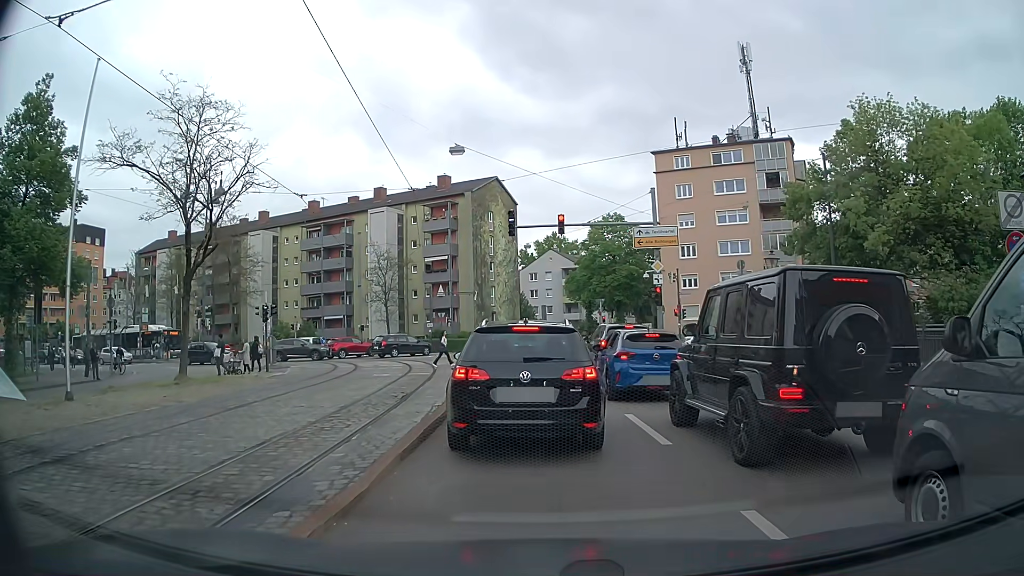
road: tertiary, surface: asphalt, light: Day
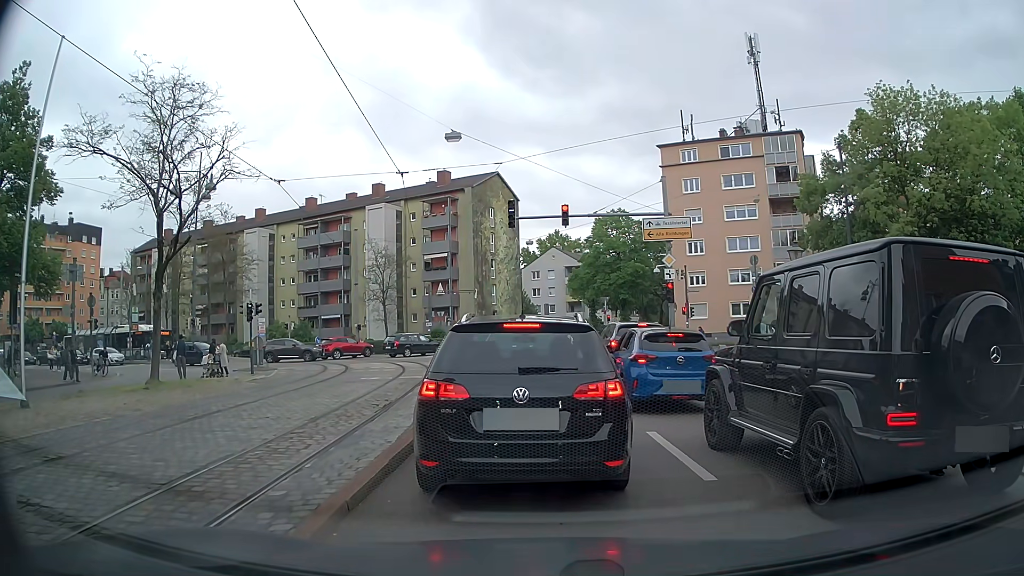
(0.0, +2.0) m; -1°
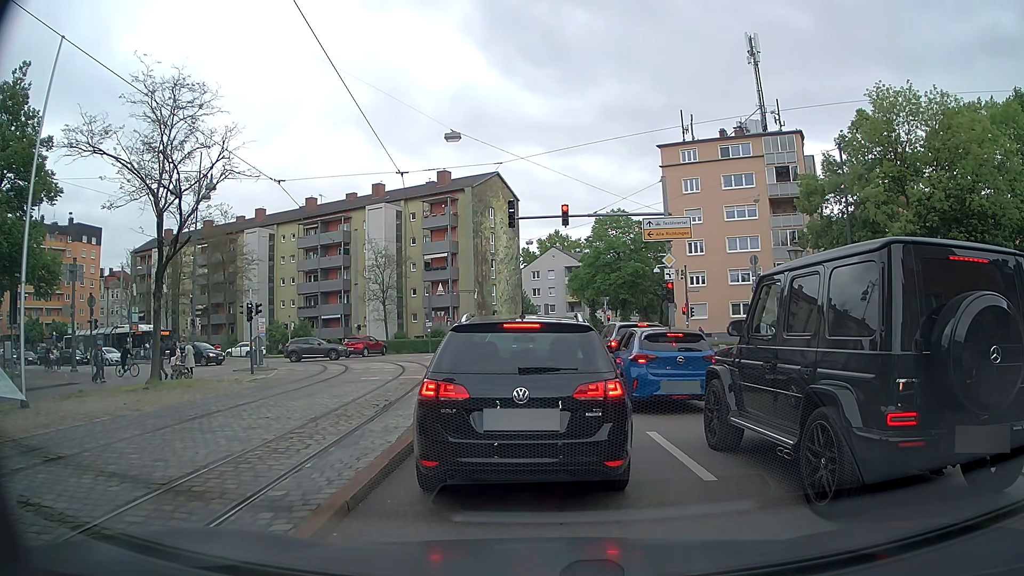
(0.0, 0.0) m; 0°
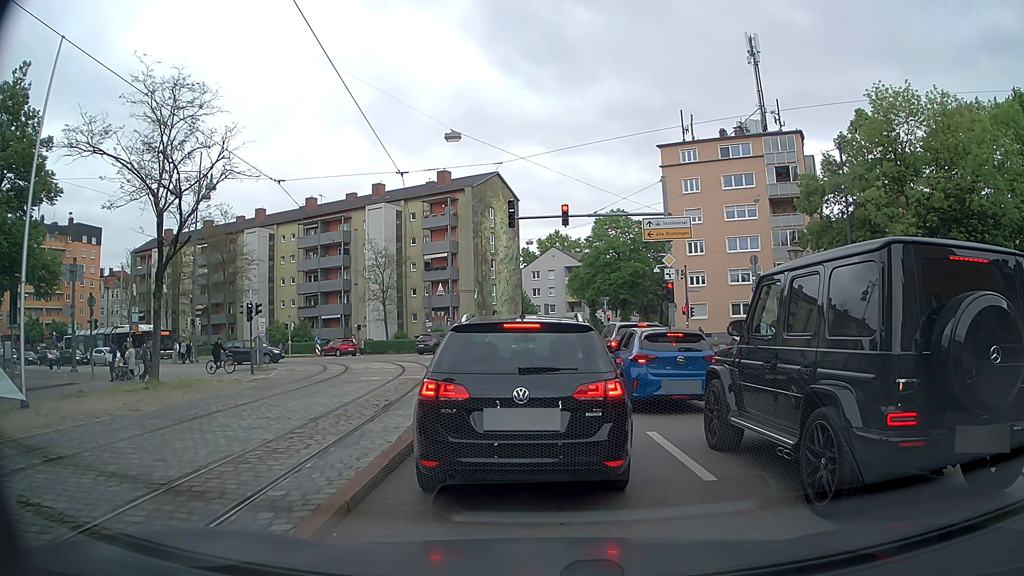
(0.0, 0.0) m; 0°
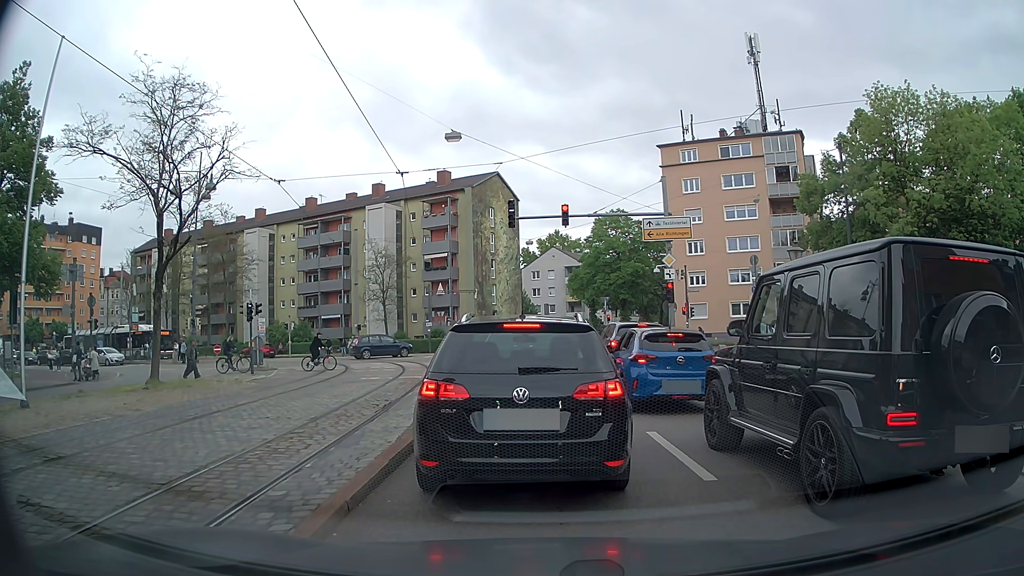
(0.0, 0.0) m; 0°
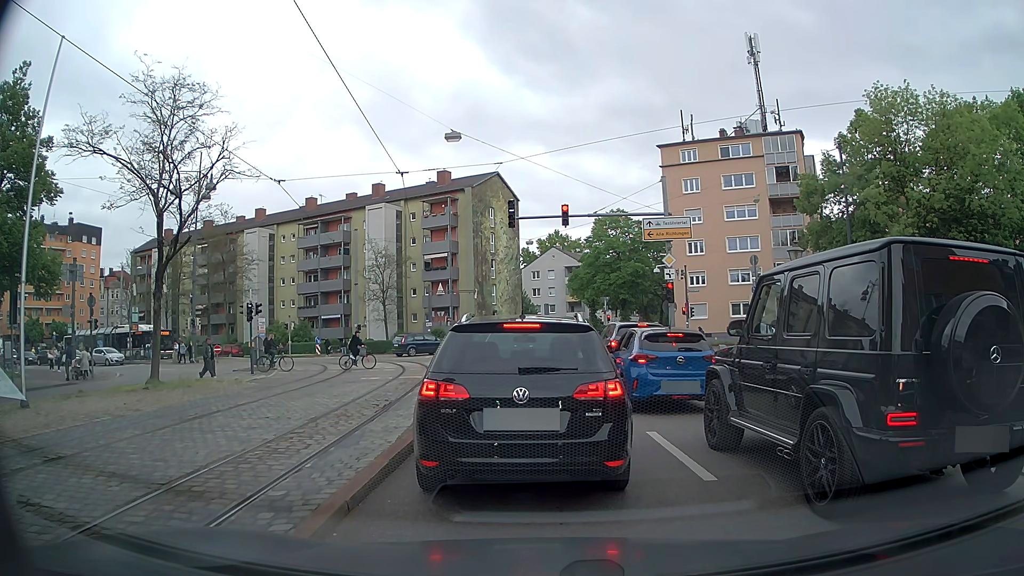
(0.0, 0.0) m; 0°
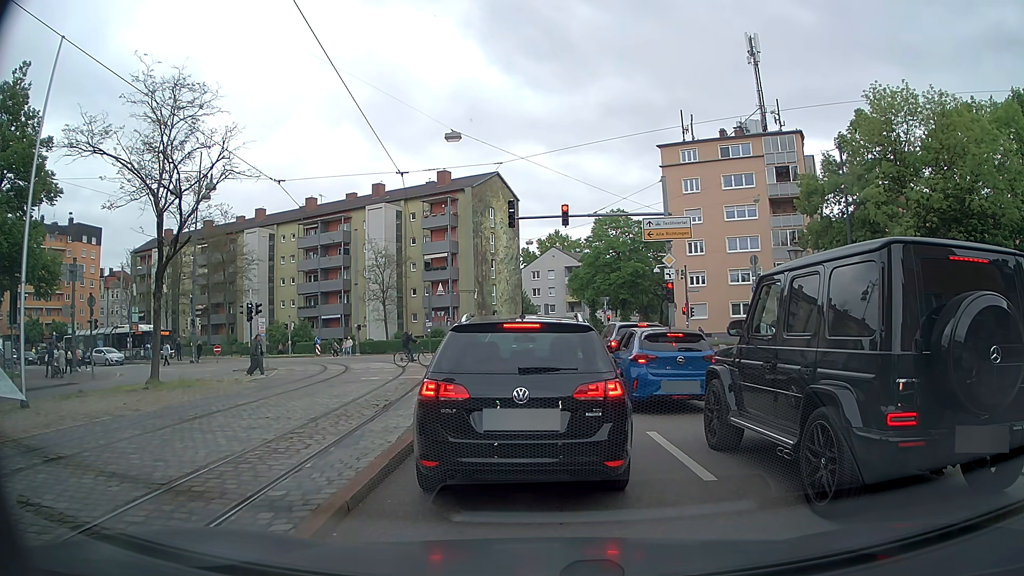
(0.0, 0.0) m; 0°
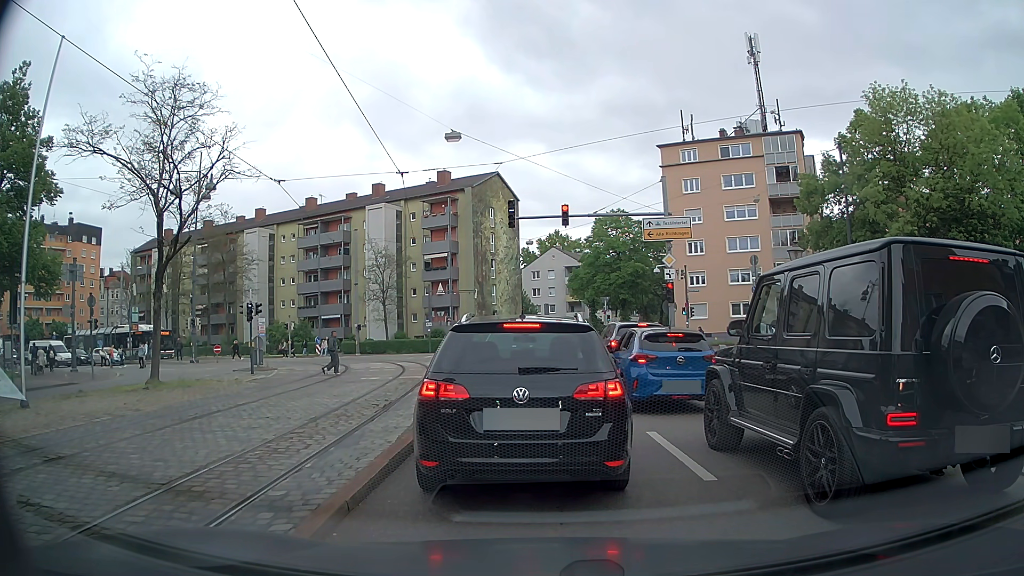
(0.0, 0.0) m; 0°
(0, +10) (0, +20) (-1, +30) (-1, +40) (-5, +49) (-13, +56) (-22, +60) (-31, +63) (-41, +66) (-50, +69) m
